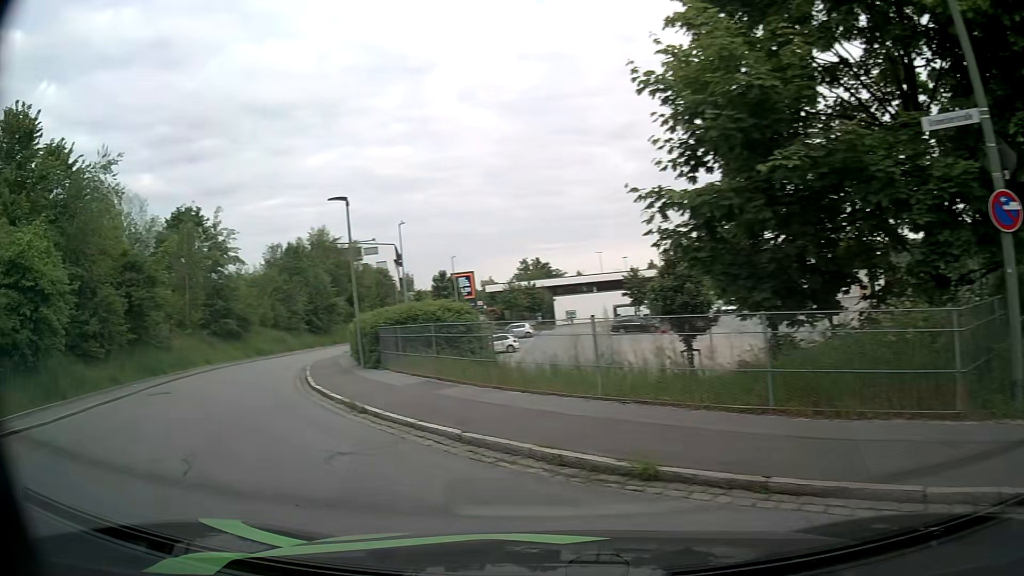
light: Day
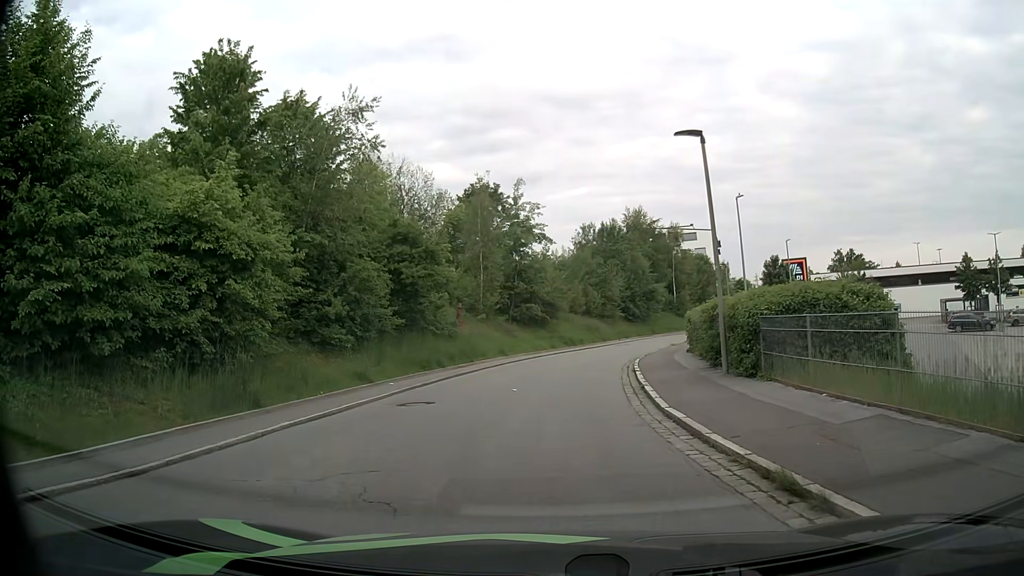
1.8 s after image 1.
(-1.8, +5.8) m; -26°
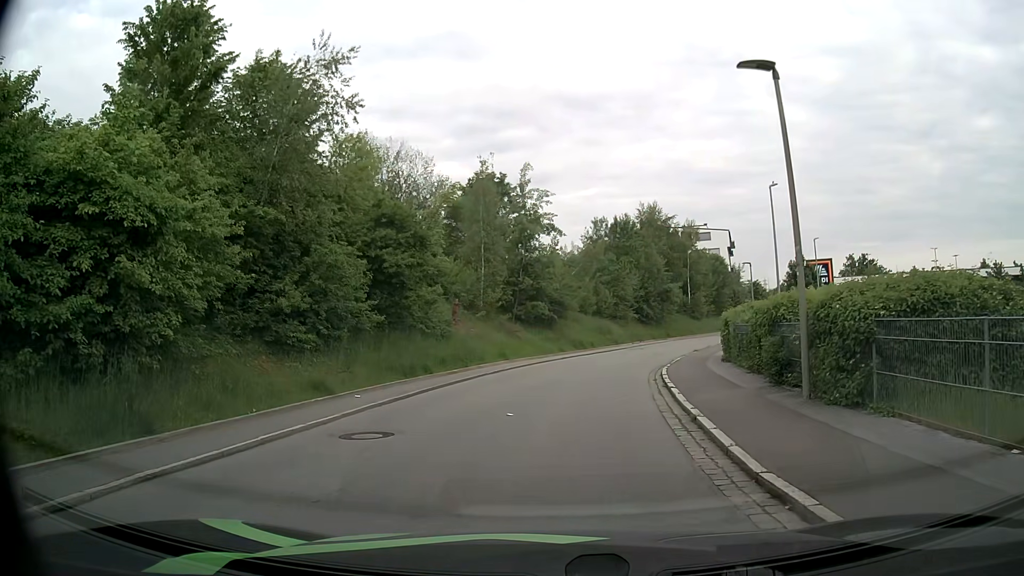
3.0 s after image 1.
(0.0, +4.2) m; -1°
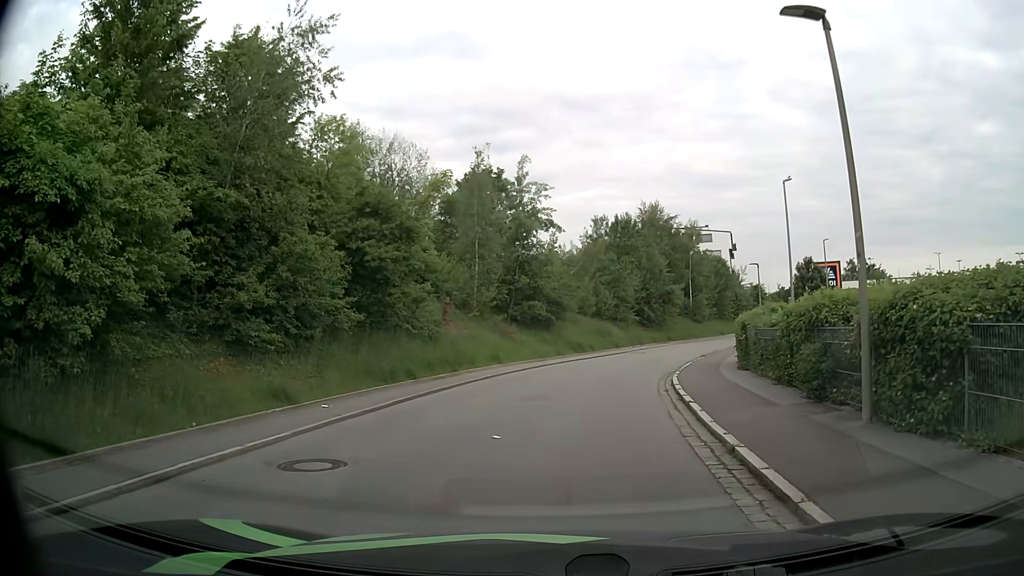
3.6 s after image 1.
(0.0, +2.1) m; +1°
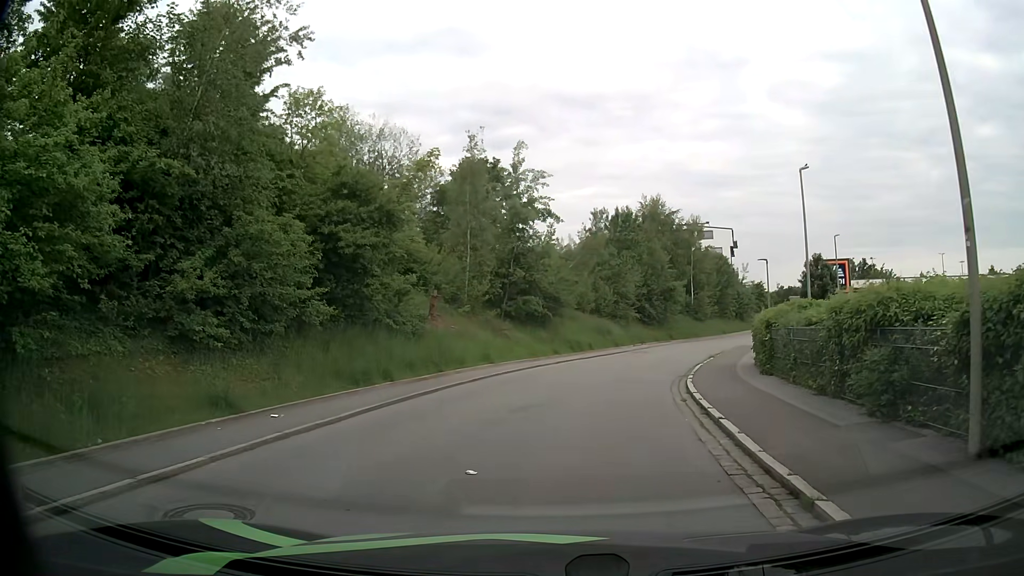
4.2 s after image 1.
(0.0, +2.4) m; 0°
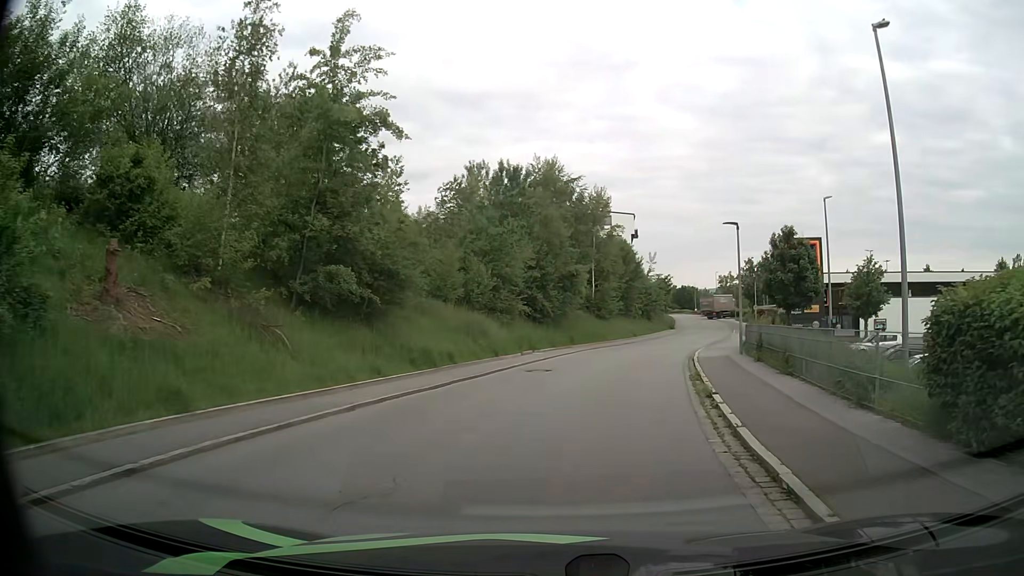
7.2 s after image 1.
(+1.2, +15.5) m; +10°
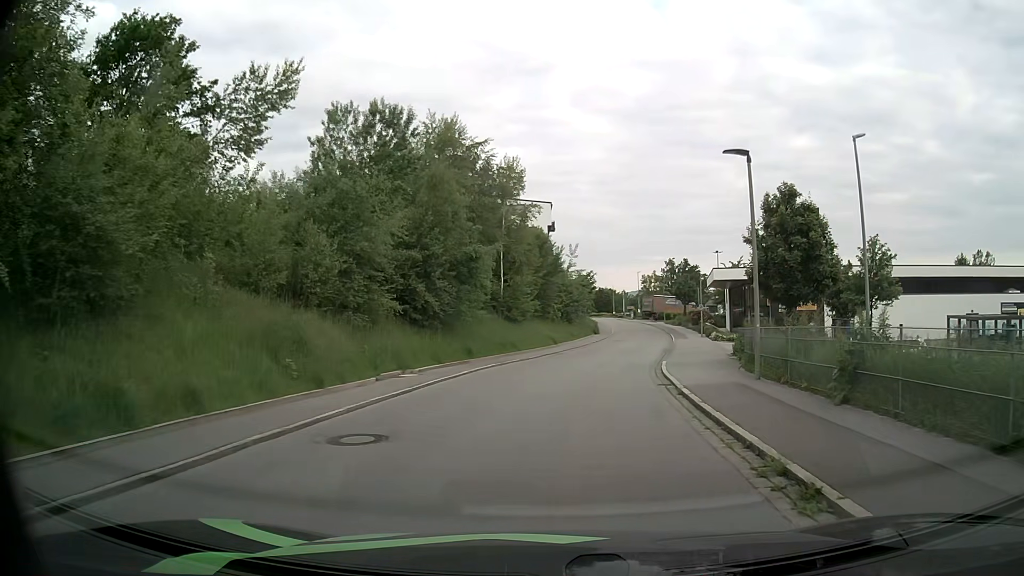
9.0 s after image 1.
(+0.7, +11.6) m; +7°
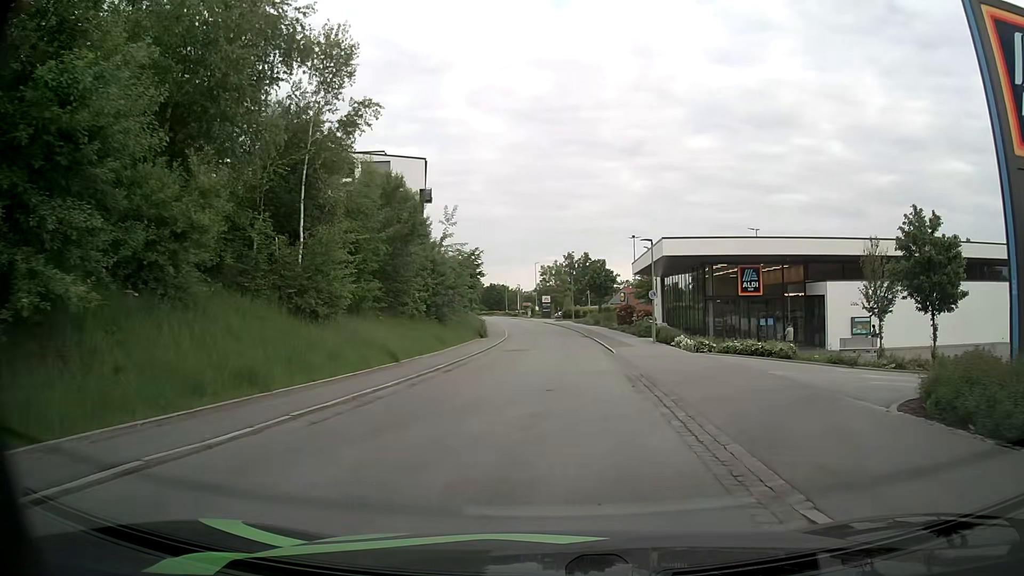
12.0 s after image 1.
(+1.7, +20.9) m; +9°
(0, +10) (+1, +20) (+1, +30) (+1, +40) (+1, +50) (0, +60) (-1, +70) (-3, +80) (-4, +90) (-6, +99) m
